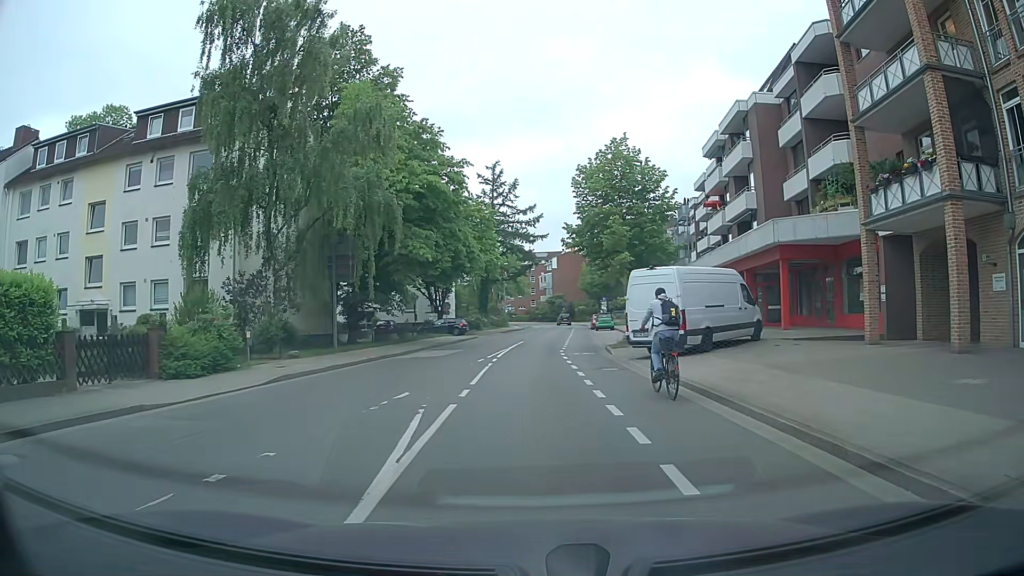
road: tertiary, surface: asphalt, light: Day
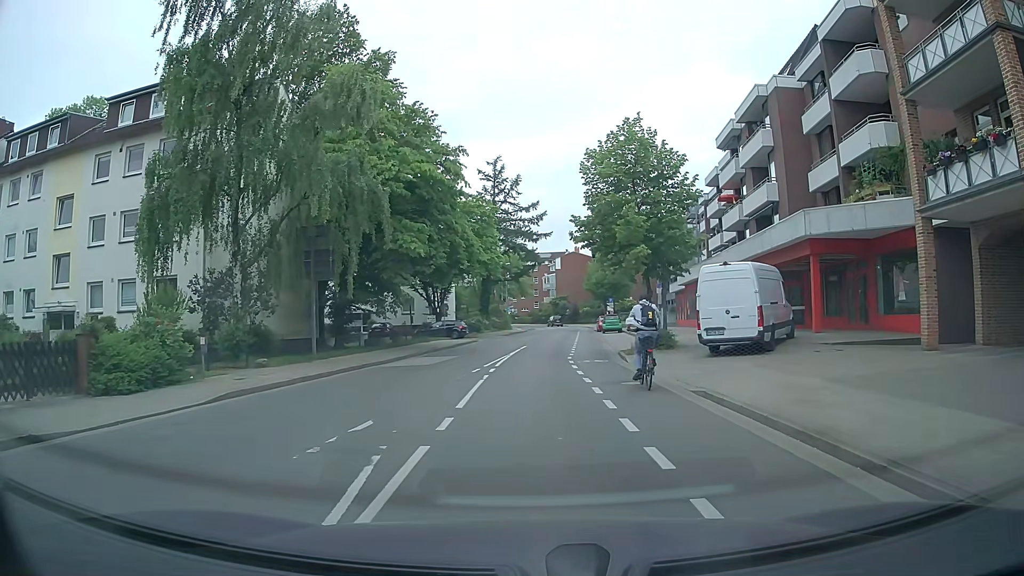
(0.0, +3.0) m; 0°
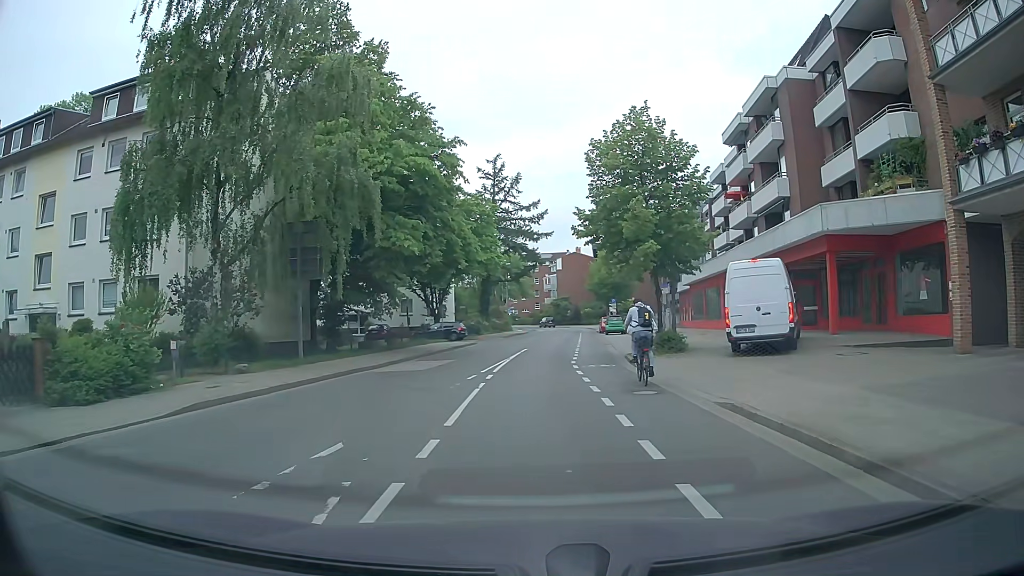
(0.0, +1.5) m; +1°
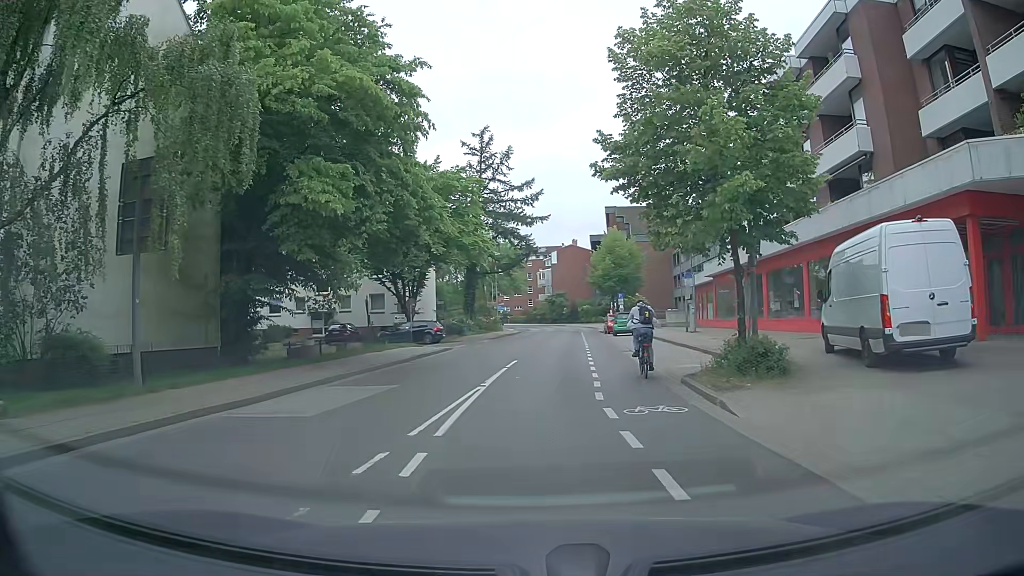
(-0.3, +9.8) m; -1°
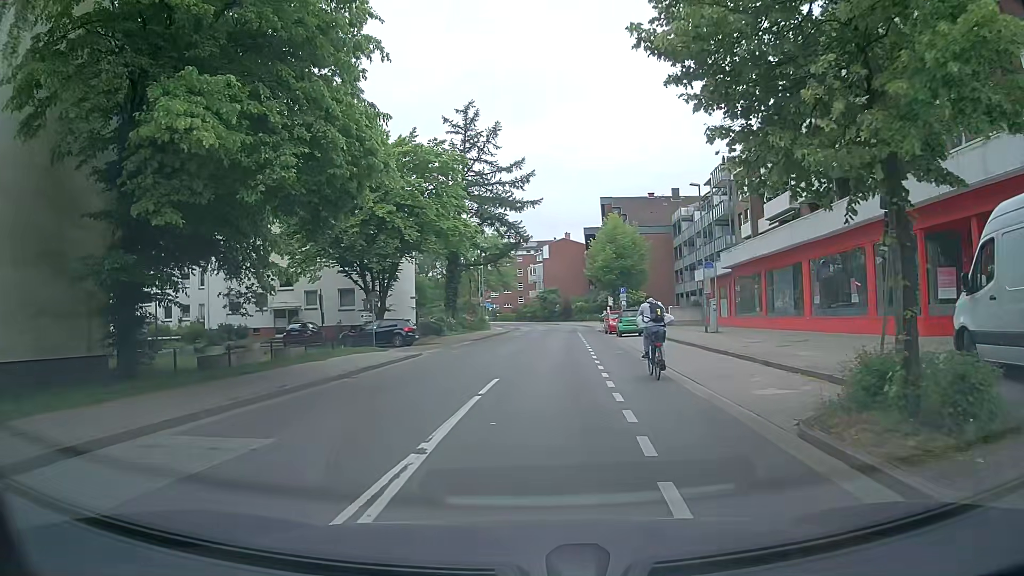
(0.0, +6.7) m; 0°
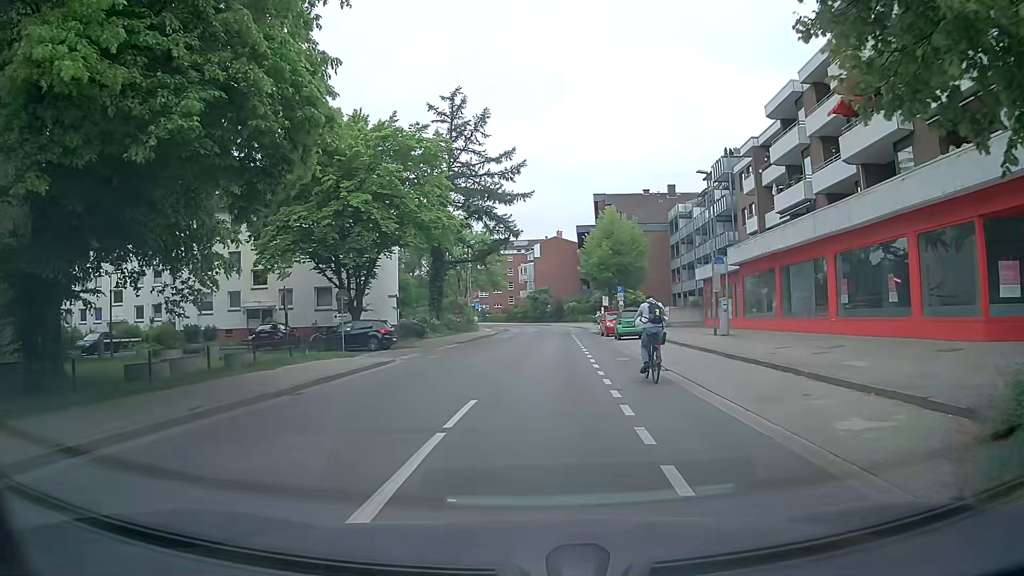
(0.0, +3.4) m; 0°
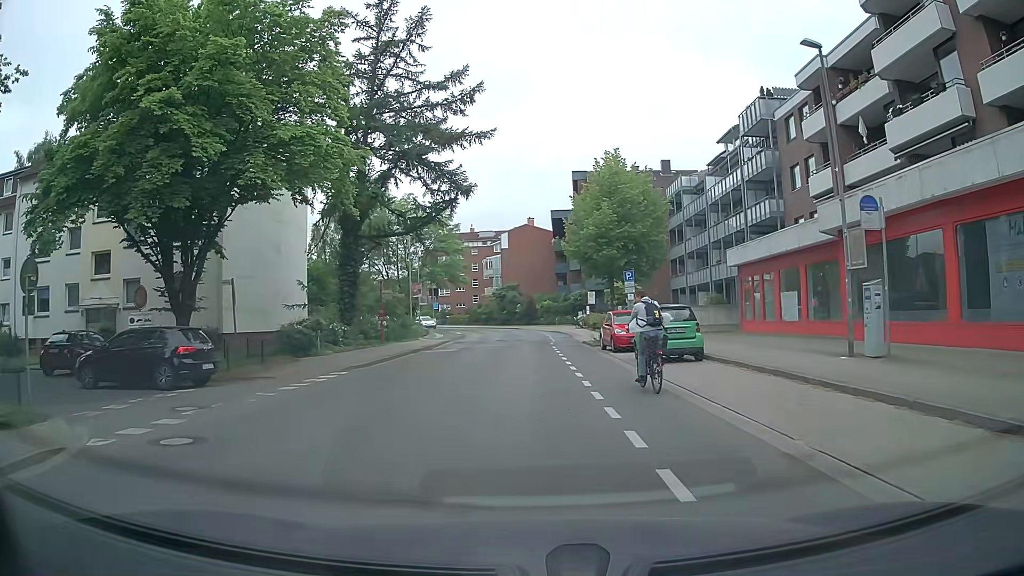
(+0.6, +16.2) m; +3°
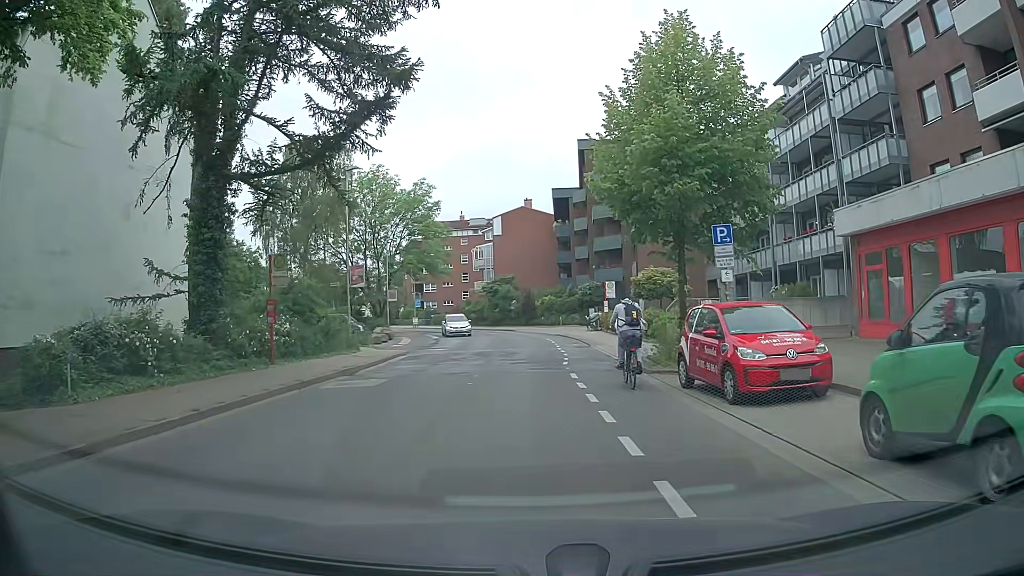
(+0.1, +14.4) m; 0°
(0, +10) (0, +20) (+1, +30) (0, +40) (-1, +50) (-4, +60) (-7, +69) (-12, +78) (-17, +86) (-22, +95) m
